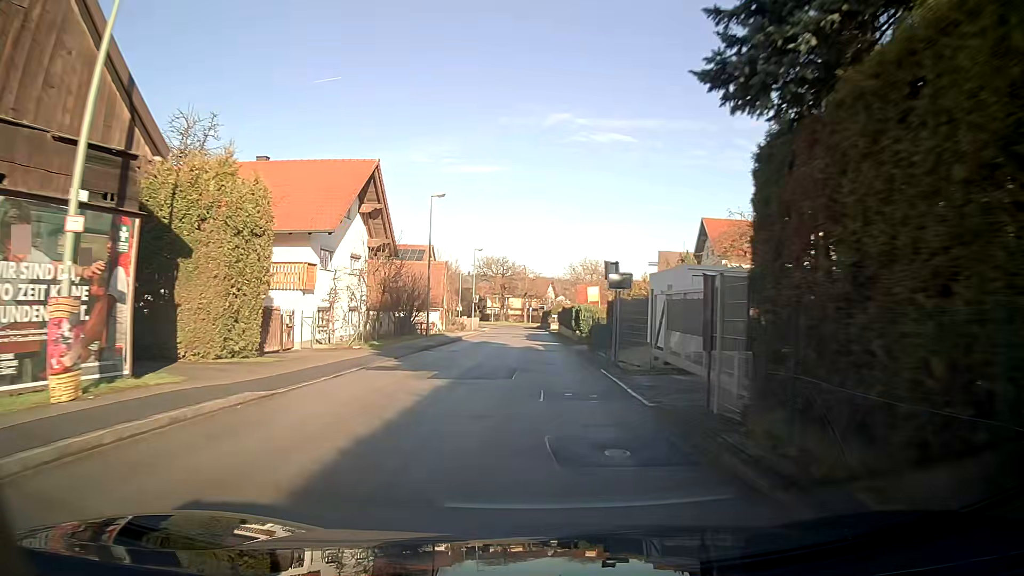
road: unclassified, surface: asphalt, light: Day
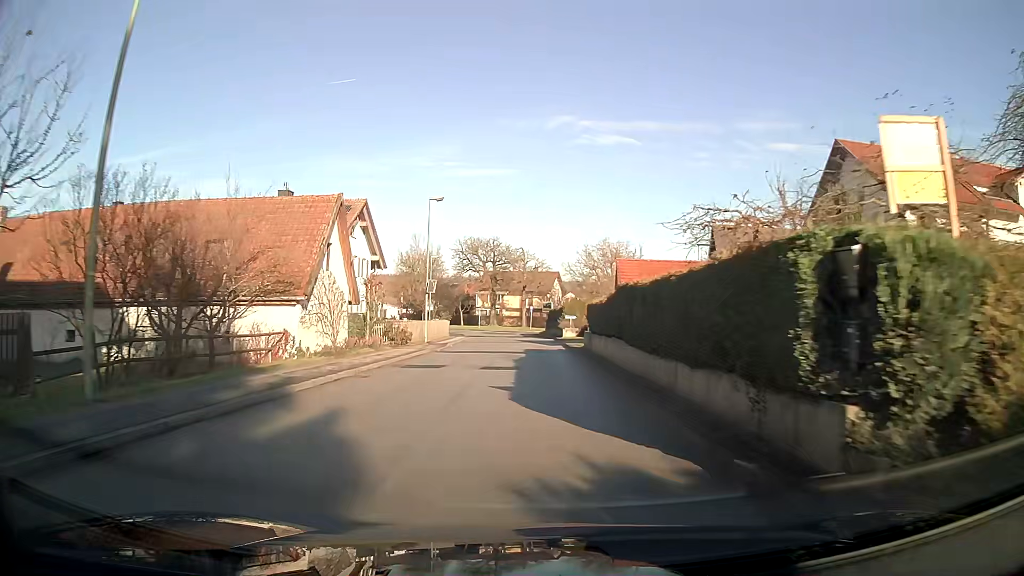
(0.0, +30.0) m; -1°
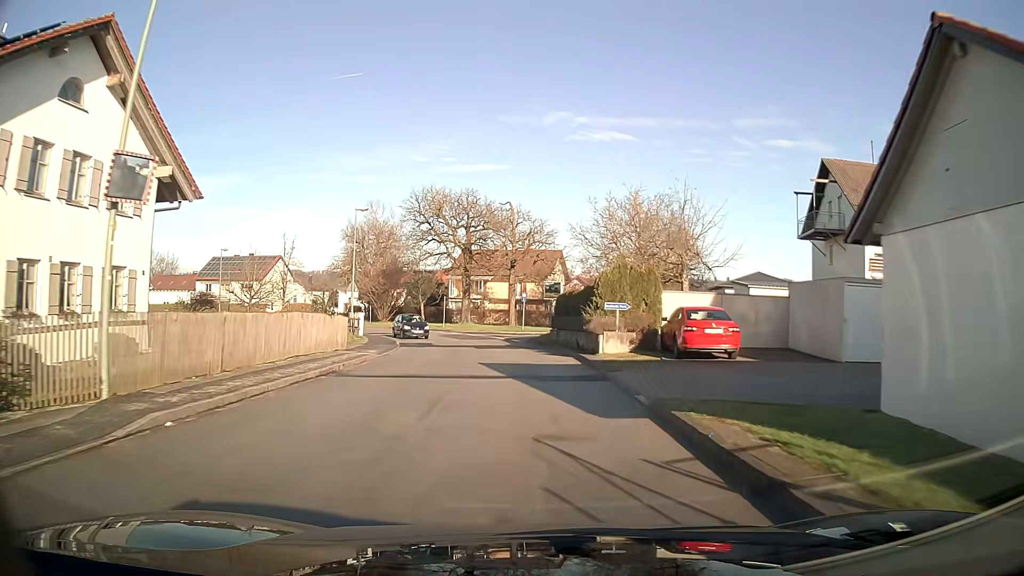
(+0.1, +29.1) m; +1°
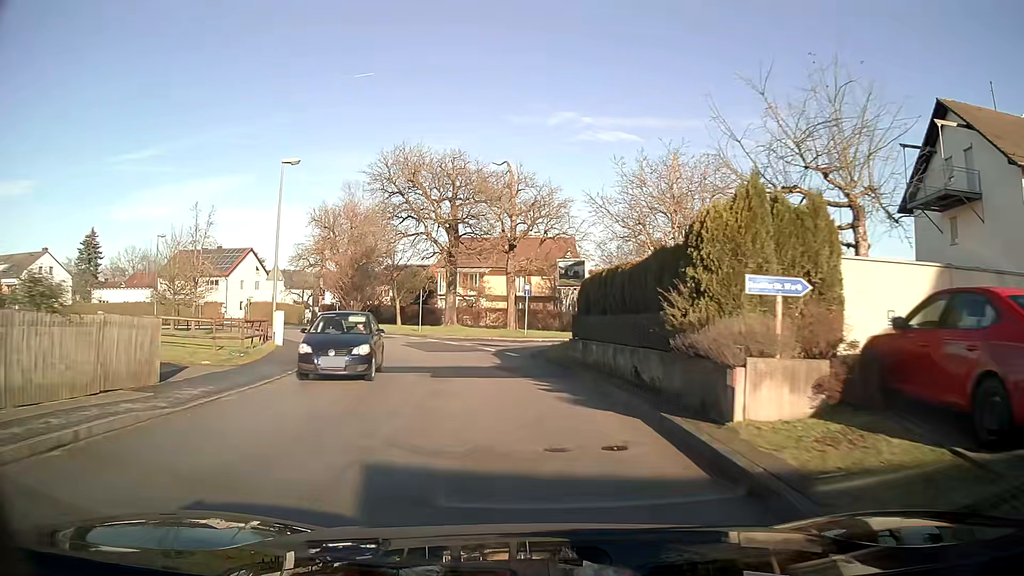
(-0.1, +13.7) m; -1°
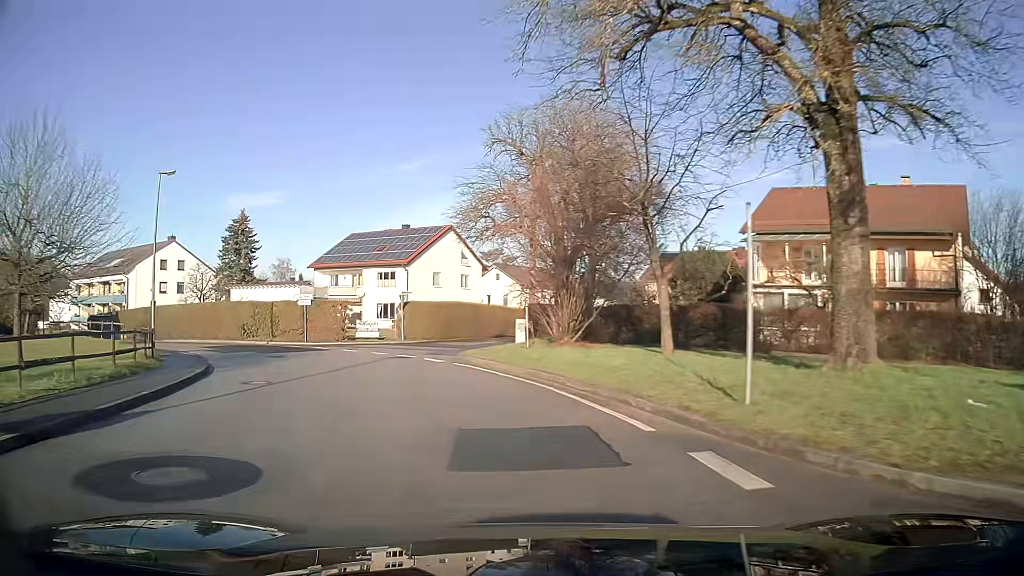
(-5.9, +31.6) m; -26°
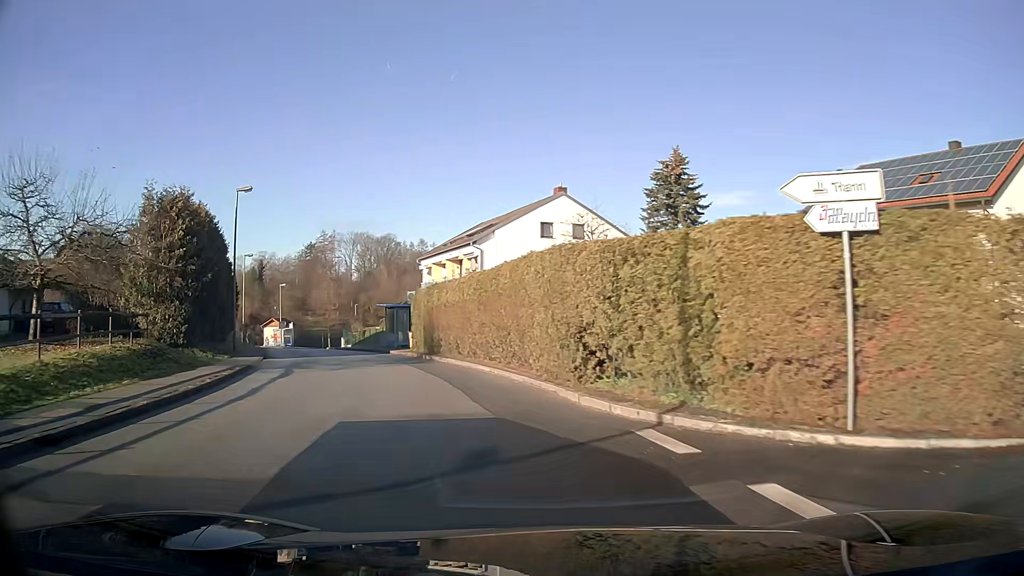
(-10.6, +29.8) m; -40°
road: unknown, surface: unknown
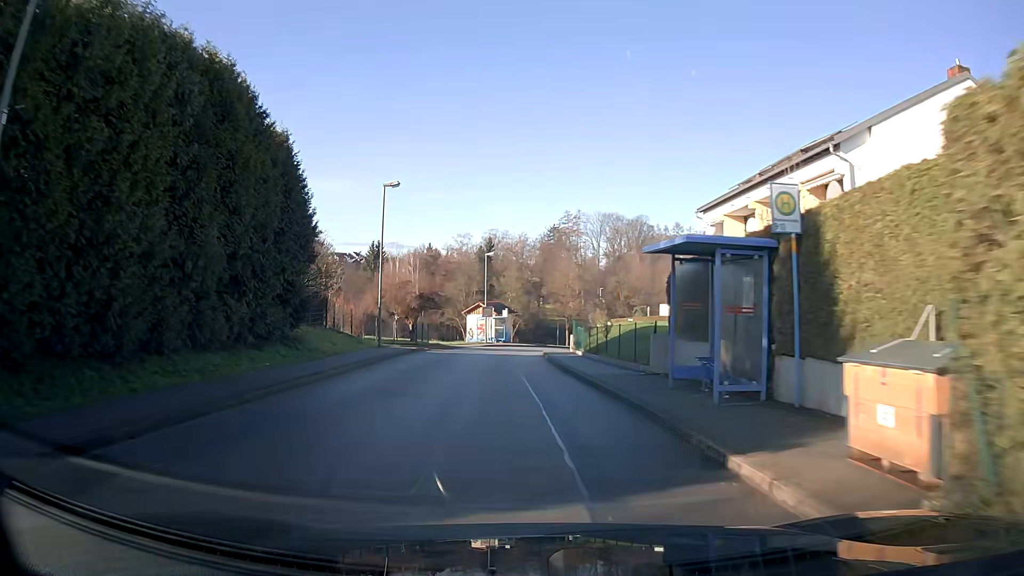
(-5.5, +27.0) m; -19°
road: unclassified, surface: asphalt
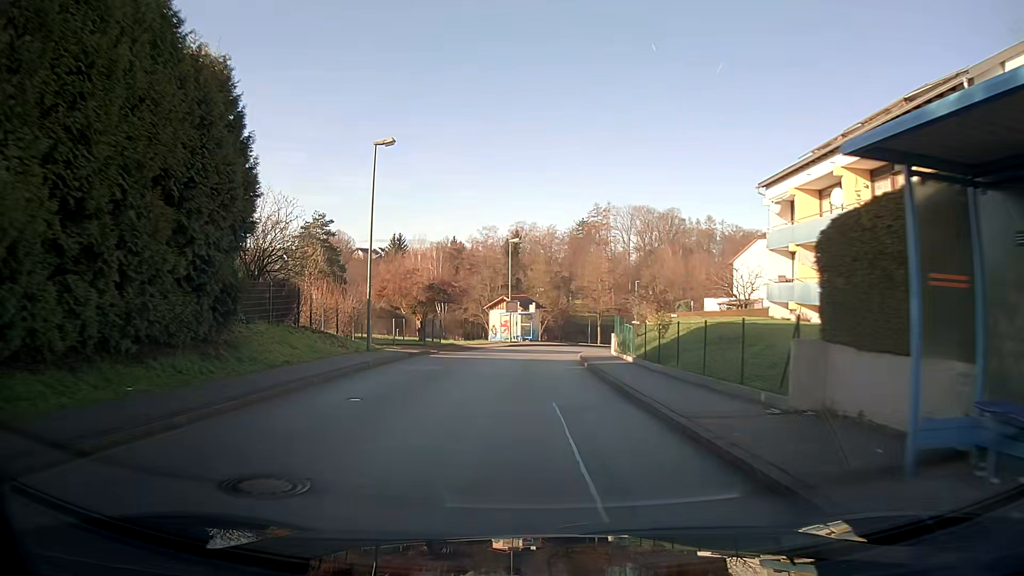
(-0.1, +7.4) m; -2°
(0, +10) (0, +20) (+1, +30) (+2, +40) (+5, +49) (+8, +59) (+13, +68) (+18, +77) (+23, +85) (+30, +92) m
